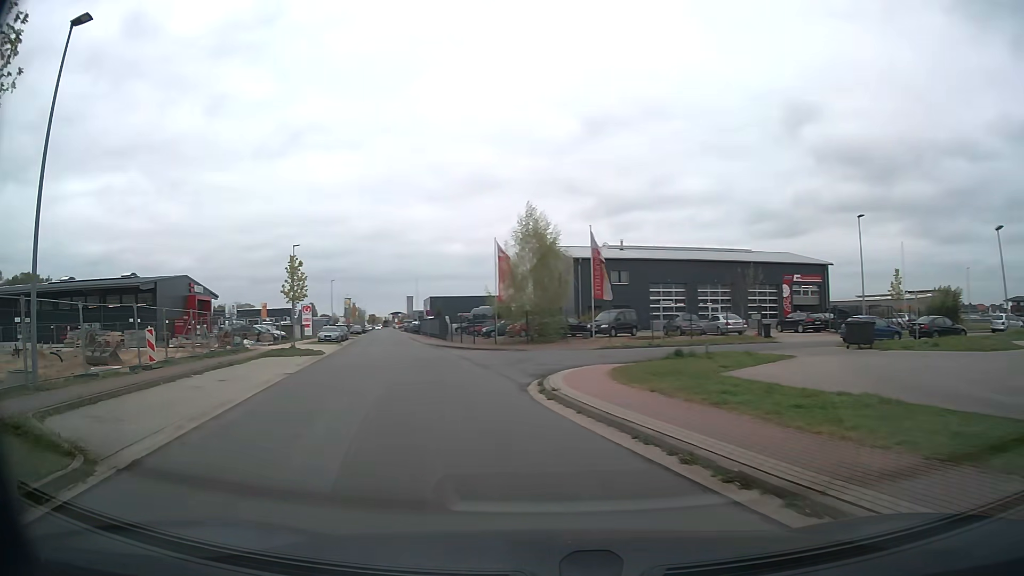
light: Day
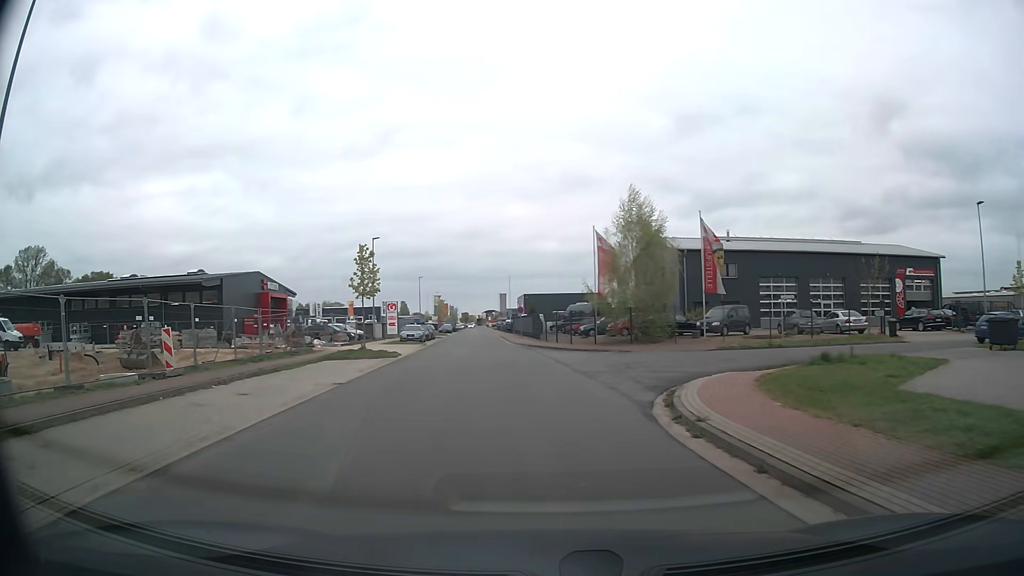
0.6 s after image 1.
(-0.3, +4.5) m; -8°
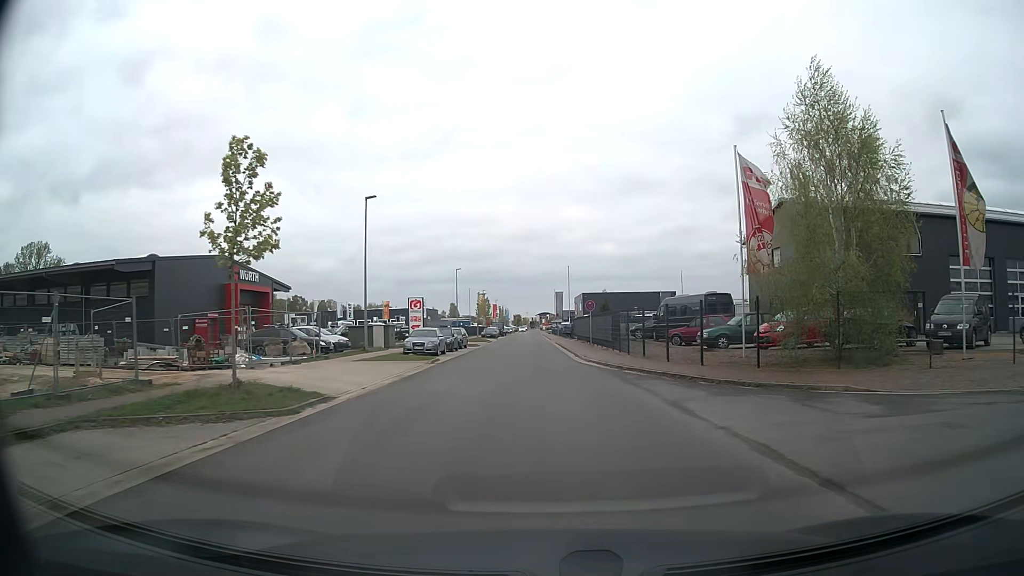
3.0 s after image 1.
(-1.3, +19.7) m; -4°
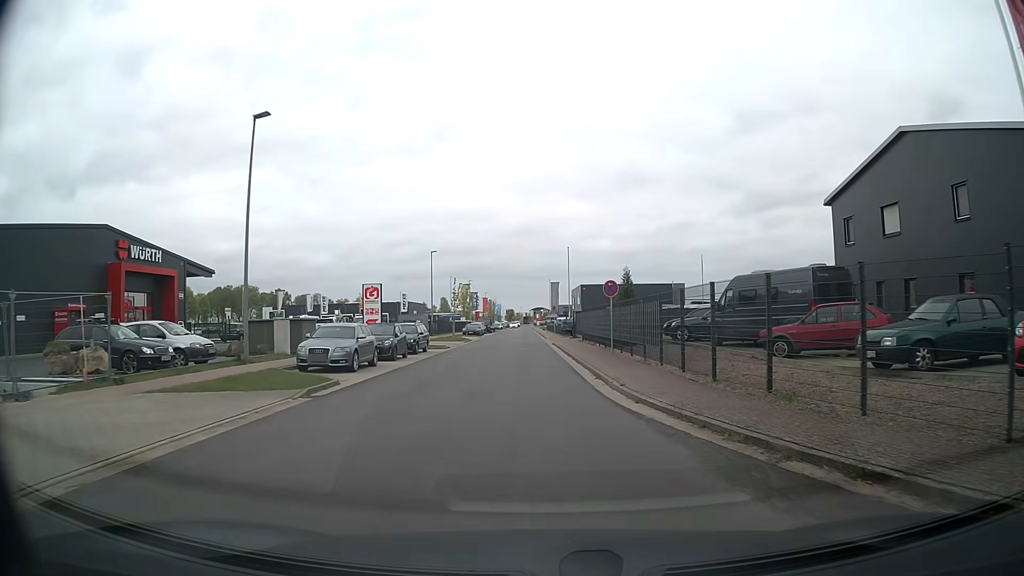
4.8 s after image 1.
(0.0, +14.8) m; +1°
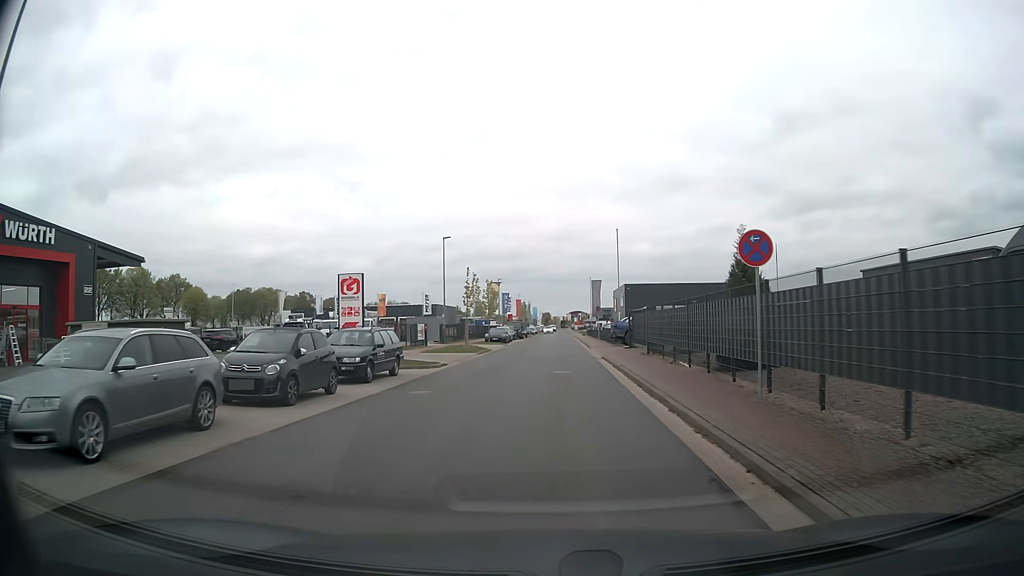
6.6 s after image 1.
(-0.3, +14.0) m; -4°
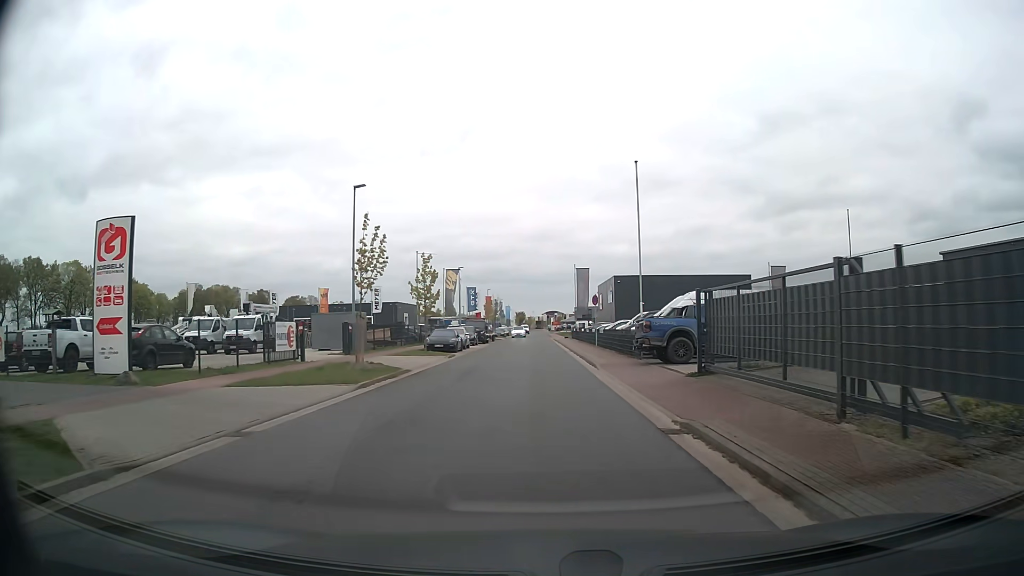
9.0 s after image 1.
(+0.4, +20.5) m; +3°
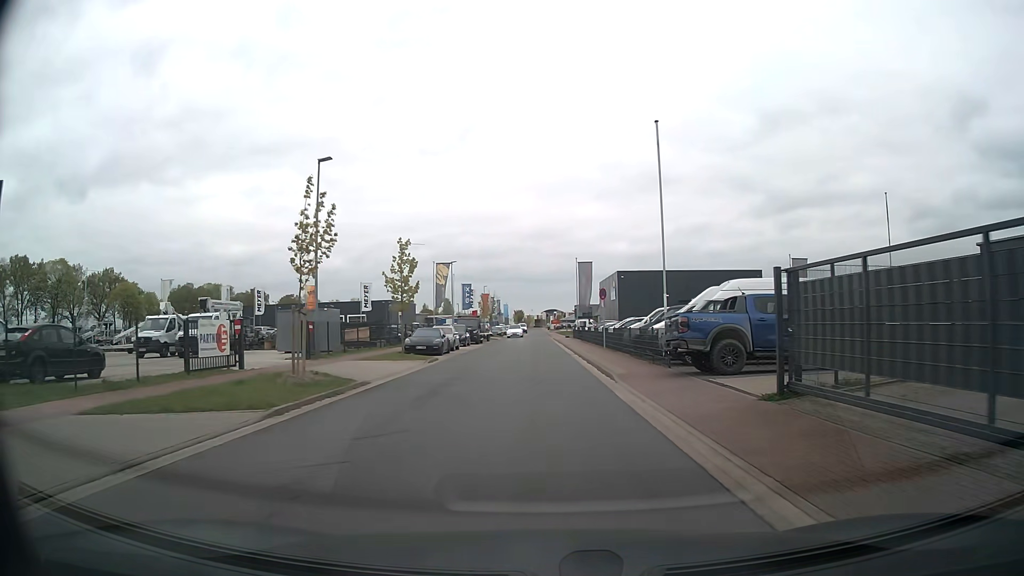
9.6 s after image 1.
(0.0, +5.6) m; 0°
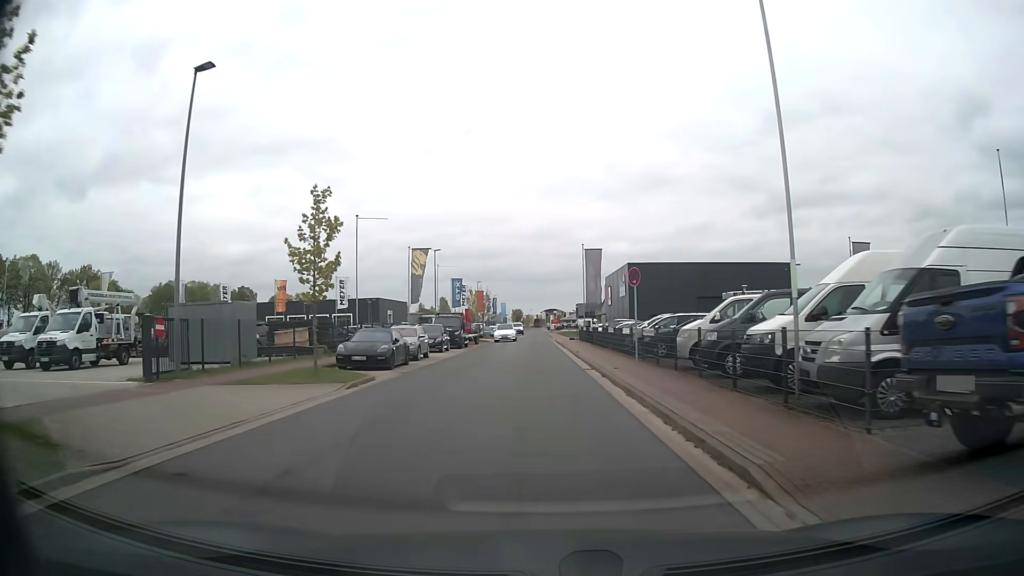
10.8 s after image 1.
(0.0, +11.6) m; 0°
(0, +10) (0, +20) (0, +30) (0, +40) (0, +50) (0, +60) (0, +70) (0, +80) (-1, +90) (-1, +100) m
